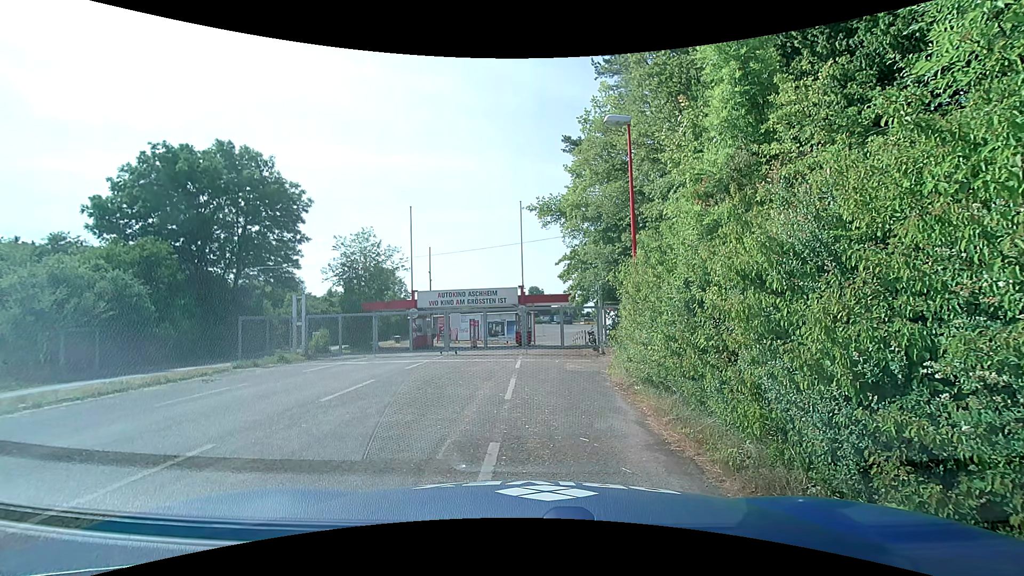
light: Day
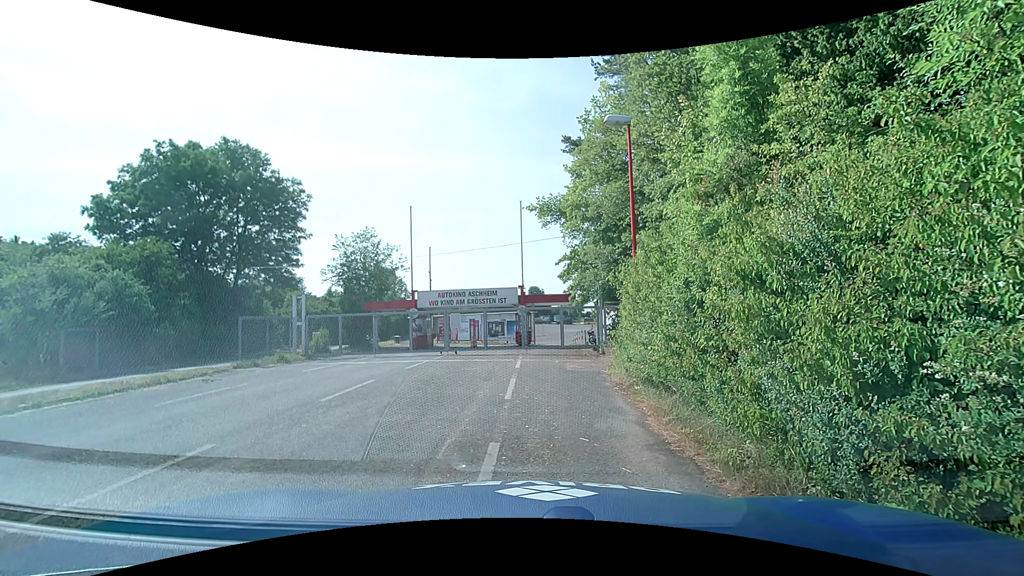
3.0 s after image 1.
(0.0, 0.0) m; 0°
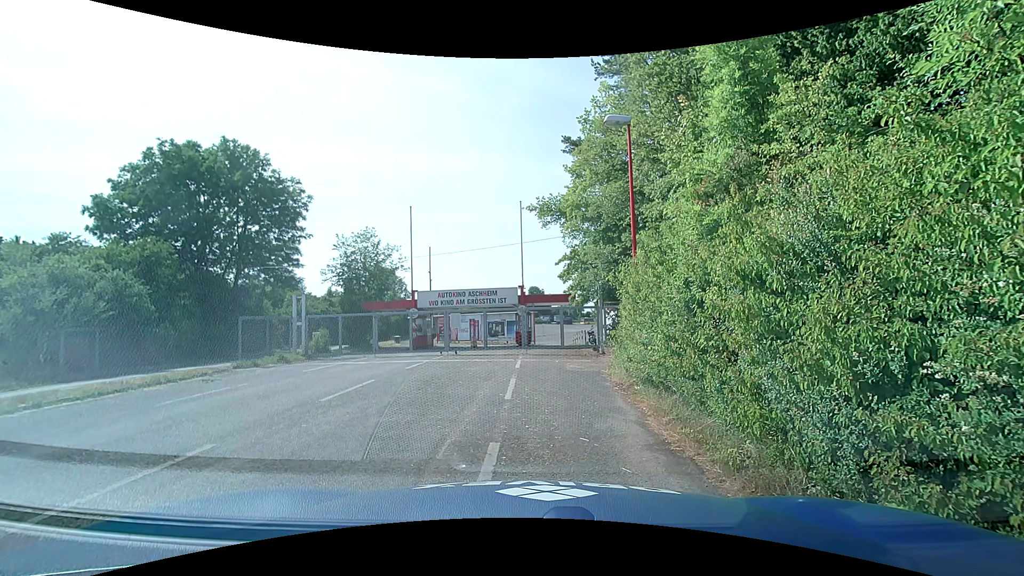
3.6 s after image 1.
(0.0, 0.0) m; 0°
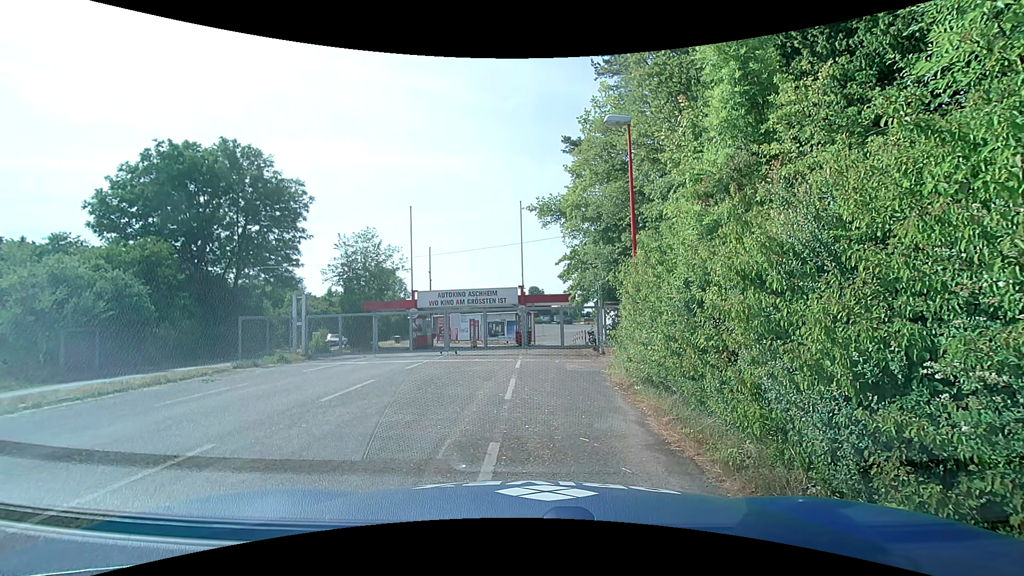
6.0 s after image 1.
(0.0, 0.0) m; 0°
